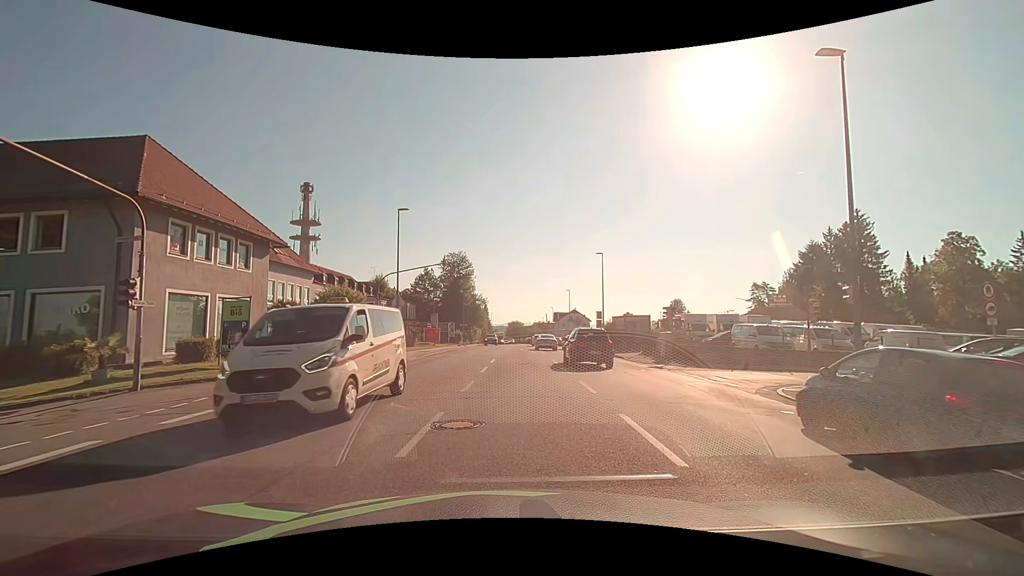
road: tertiary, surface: asphalt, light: Day
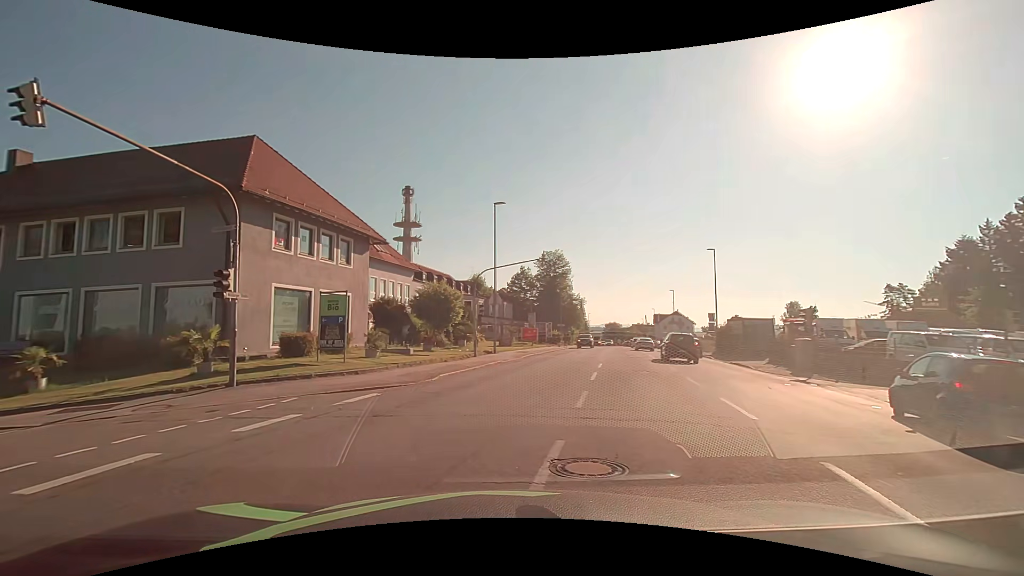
(-0.2, +2.4) m; -10°
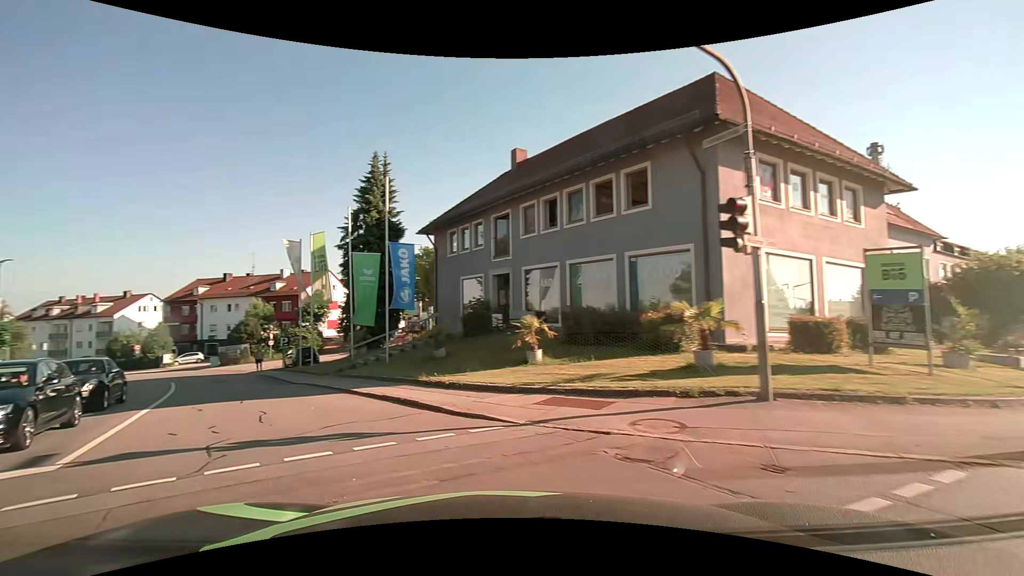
(-3.0, +6.4) m; -47°
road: residential
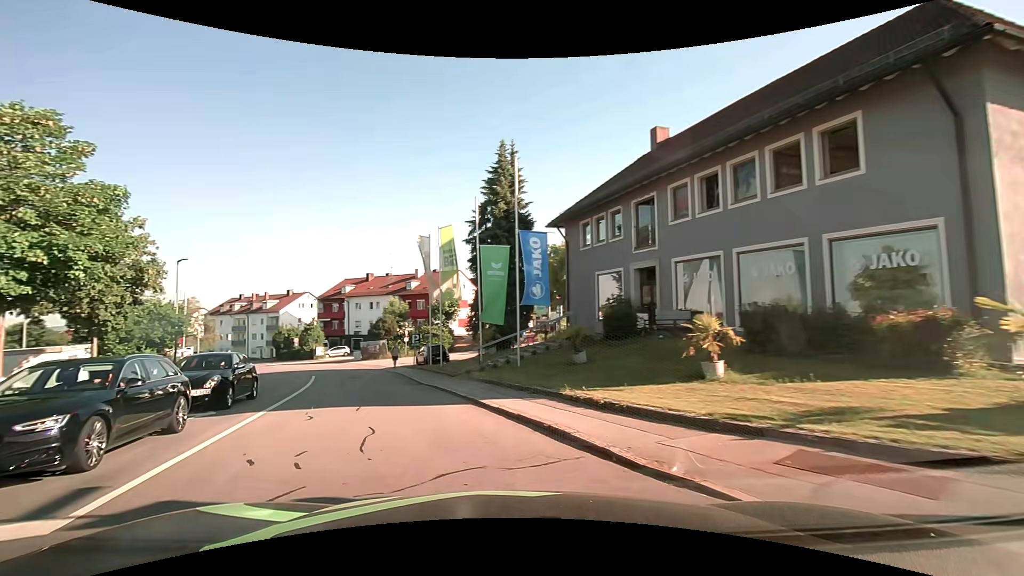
(-0.5, +3.2) m; -16°
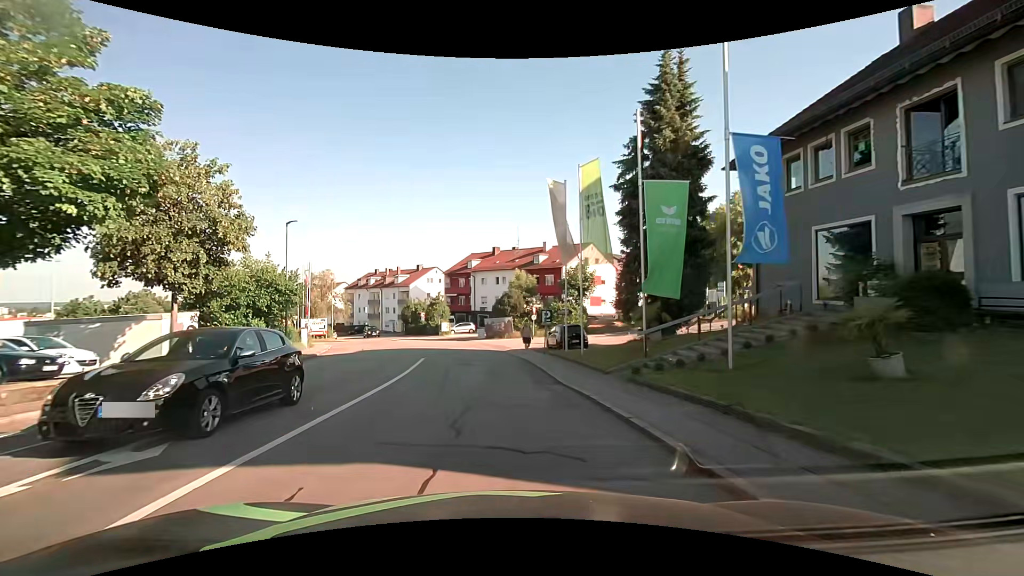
(-1.2, +7.6) m; -14°
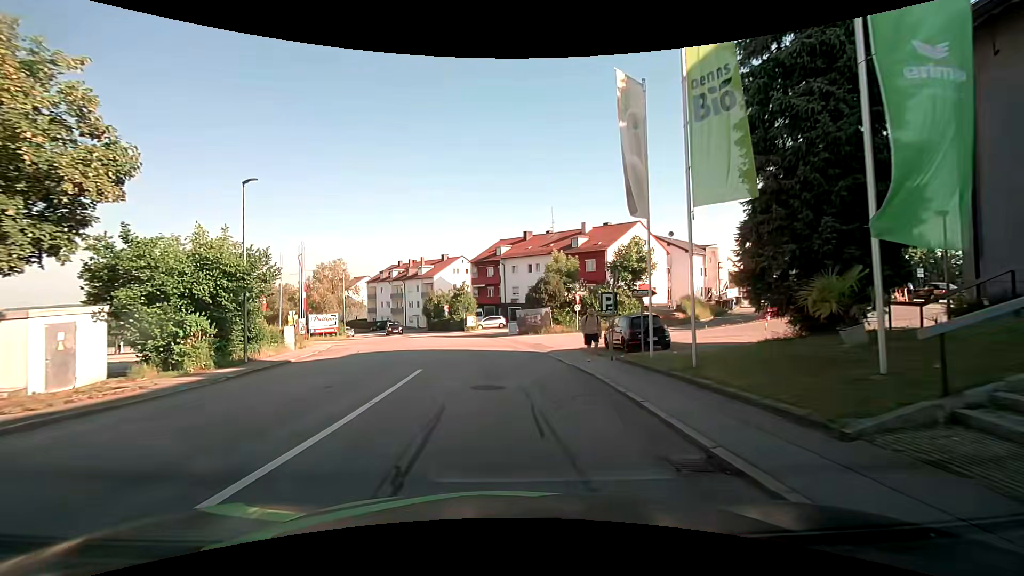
(-0.3, +8.9) m; -3°
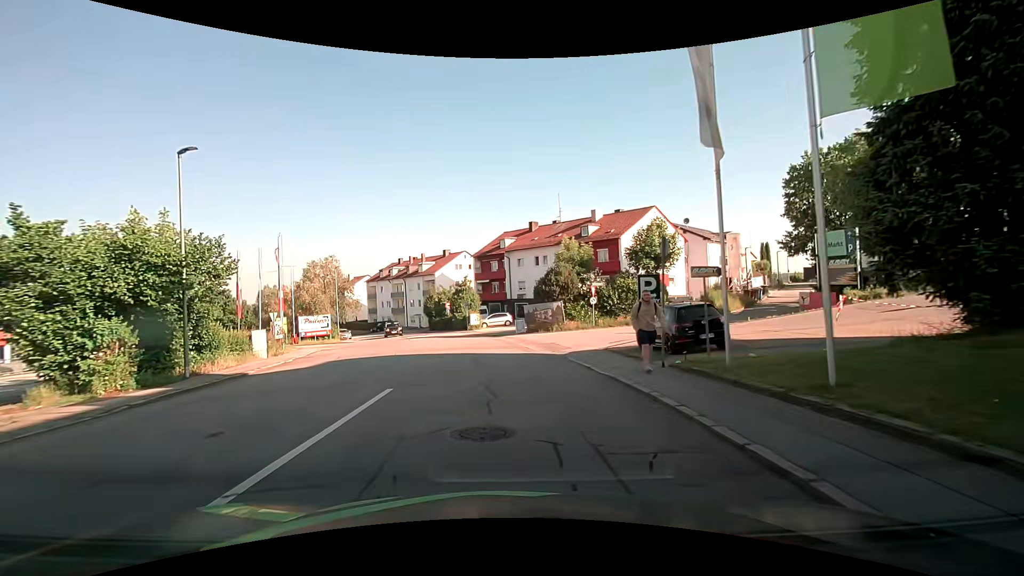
(0.0, +4.6) m; -1°
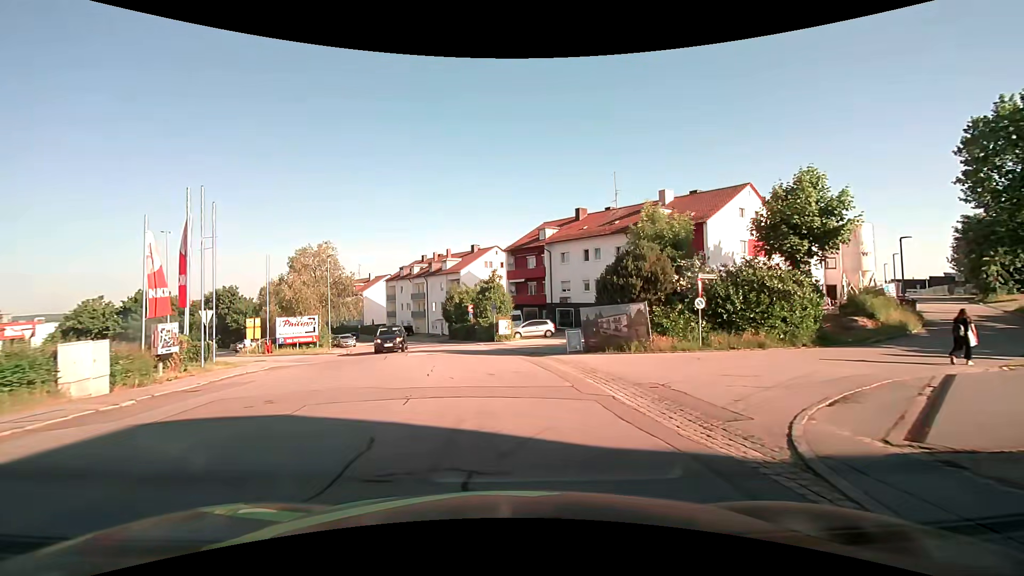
(-0.5, +13.0) m; -5°
(0, +10) (-1, +20) (-6, +29) (-14, +34) (-24, +37) (-33, +39) (-43, +40) (-53, +41) (-63, +42) (-73, +44) m
